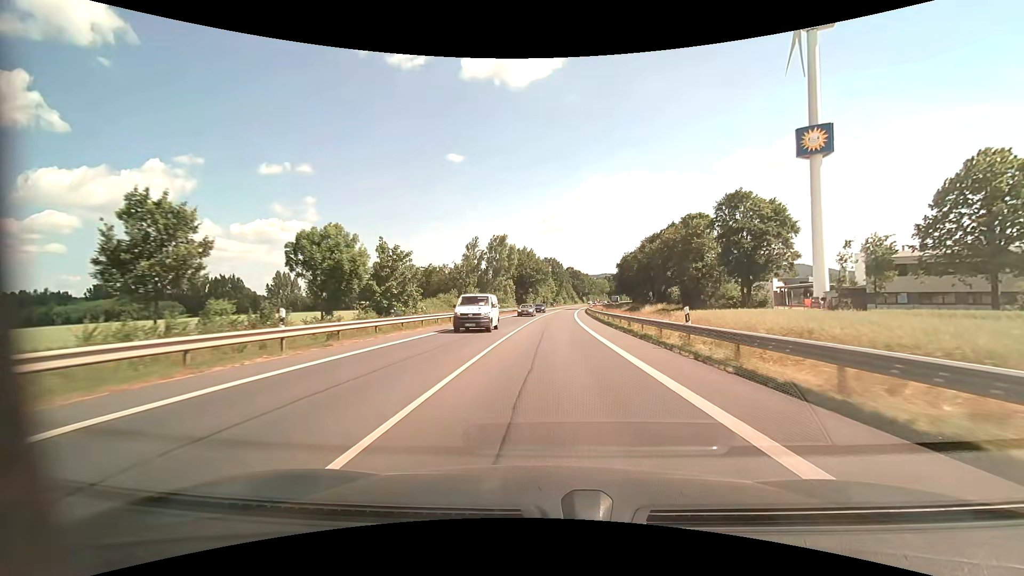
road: primary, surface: asphalt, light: Day
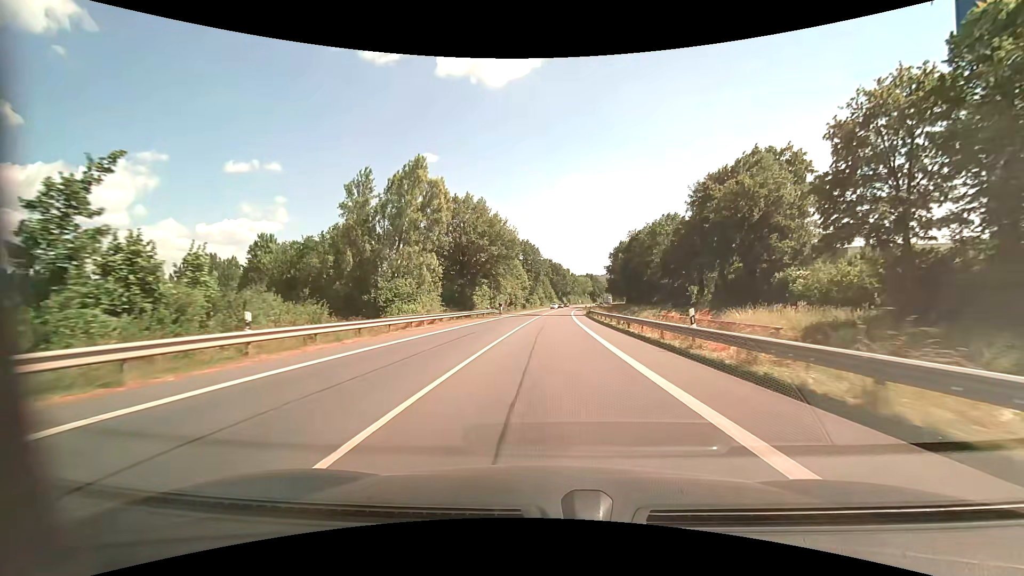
(+1.1, +53.4) m; +3°
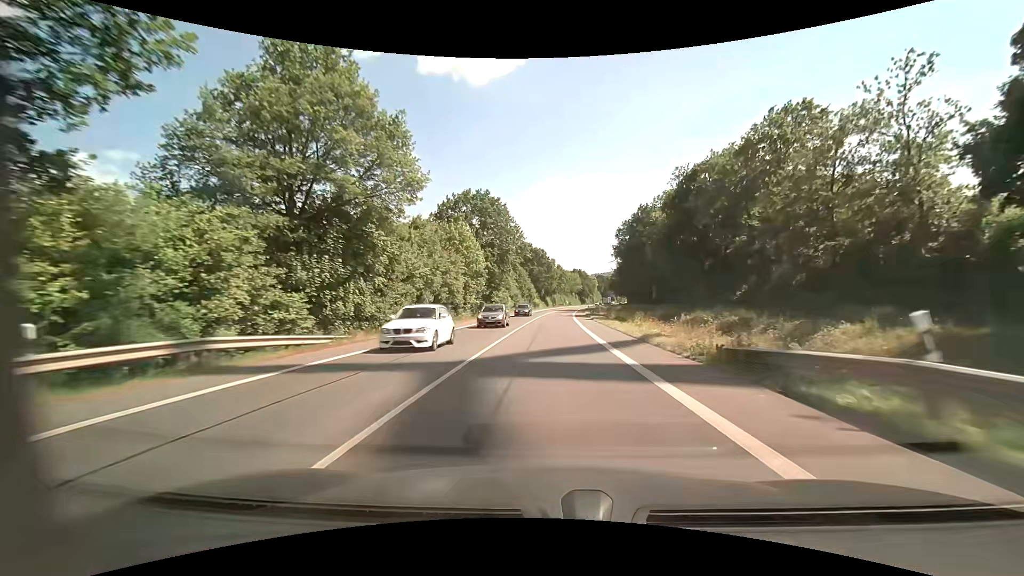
(+1.0, +53.5) m; +2°
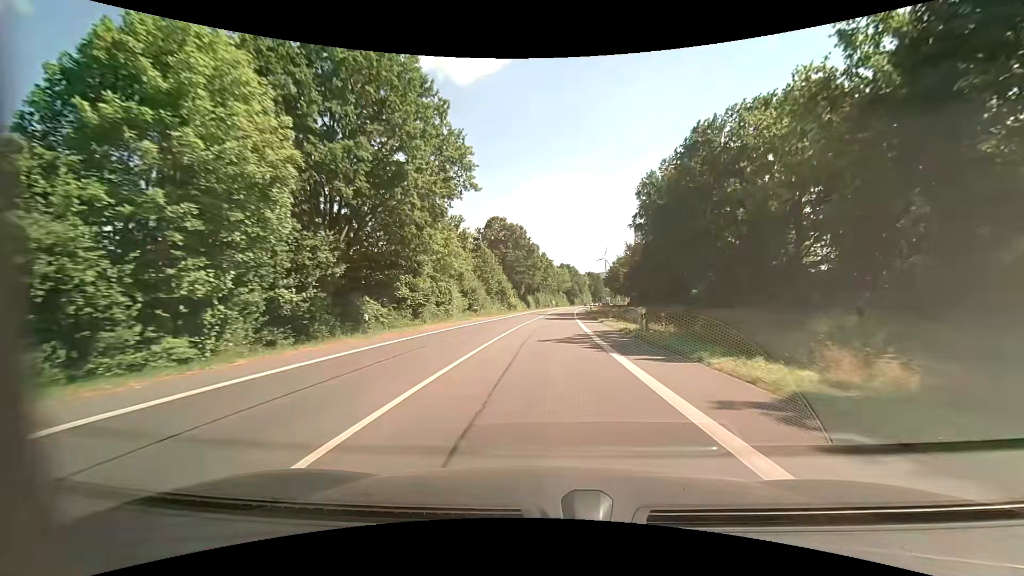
(+0.9, +41.8) m; +2°
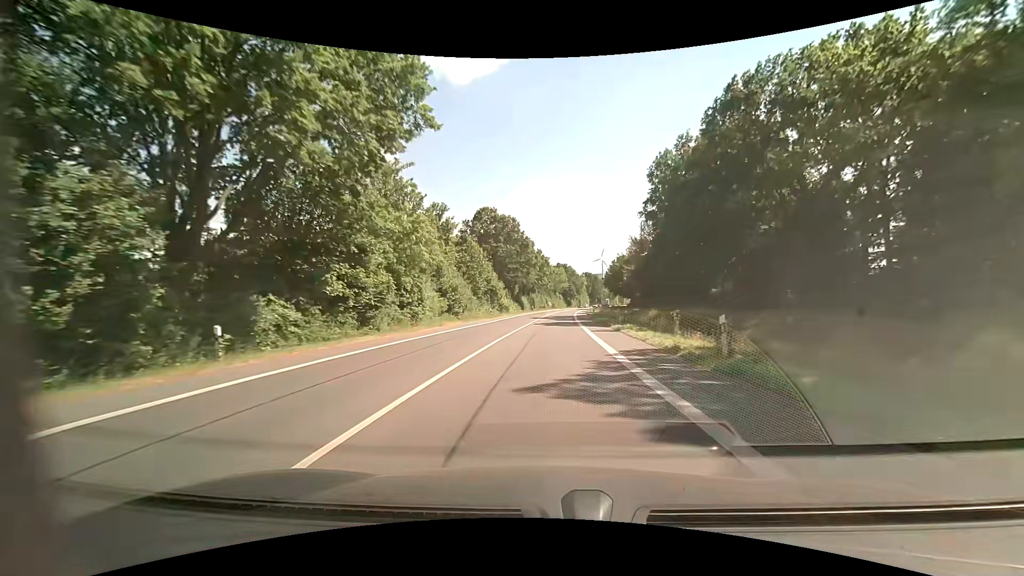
(+0.1, +10.3) m; +1°
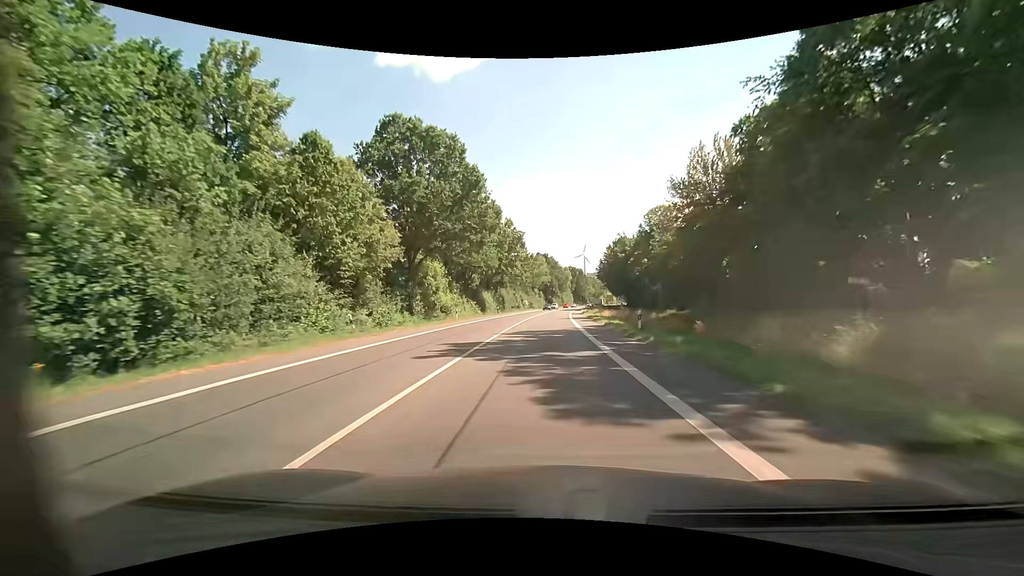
(+1.0, +40.5) m; +3°
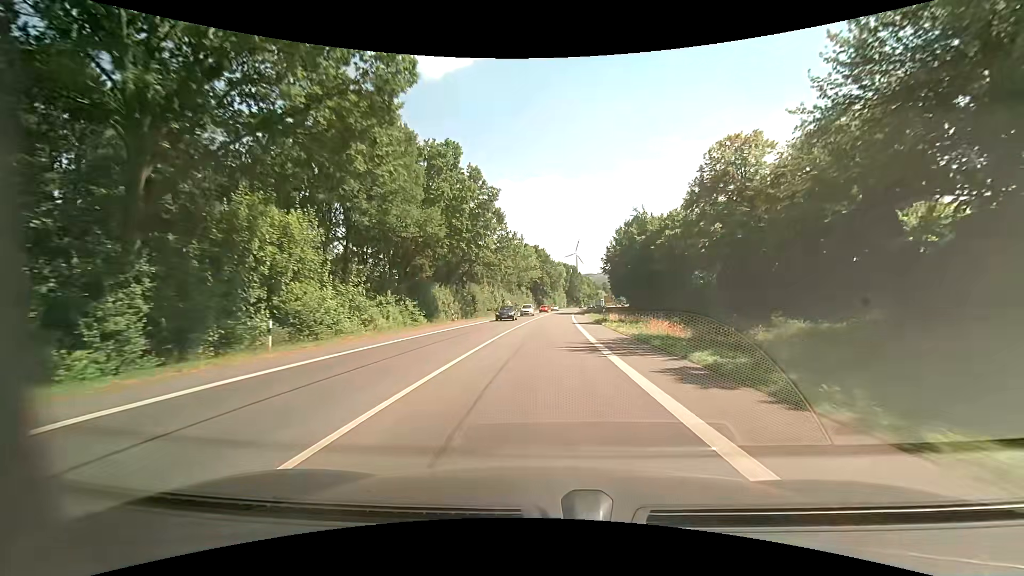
(+0.1, +29.7) m; +1°
(0, +10) (0, +20) (0, +30) (+1, +40) (+1, +50) (+1, +60) (+2, +70) (+2, +80) (+3, +90) (+4, +100) m
